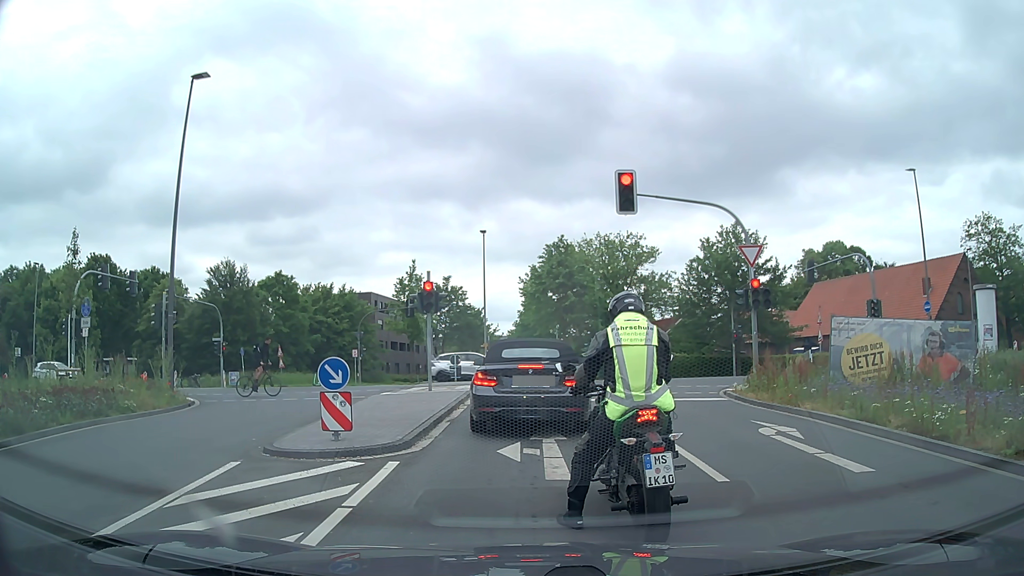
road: secondary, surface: asphalt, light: Day
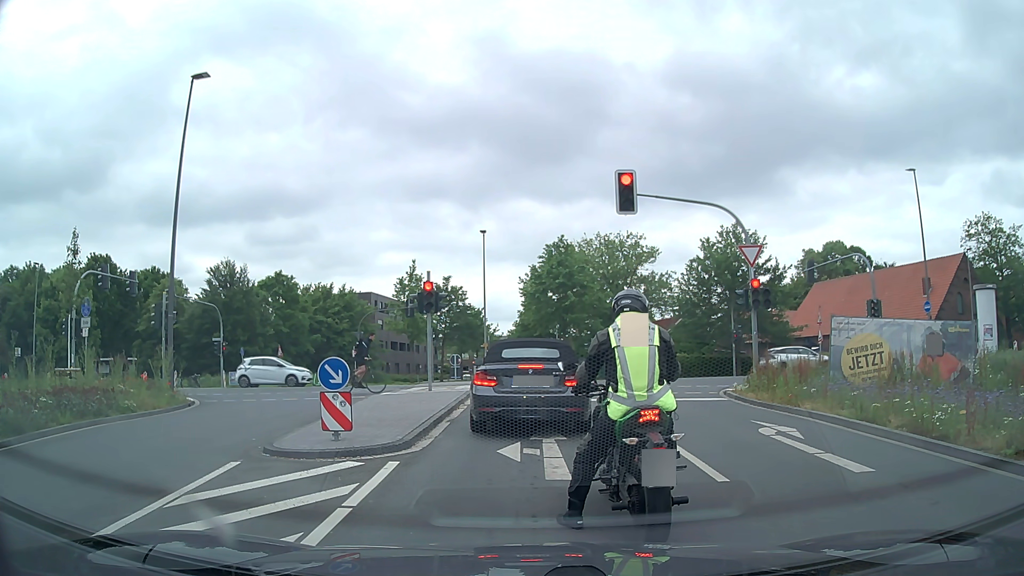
(0.0, 0.0) m; 0°
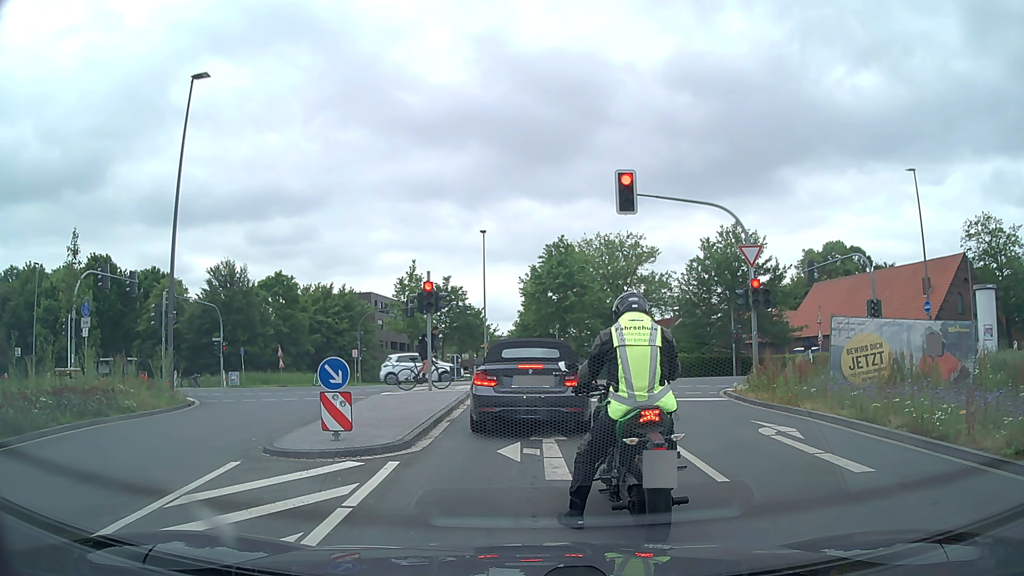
(0.0, 0.0) m; 0°
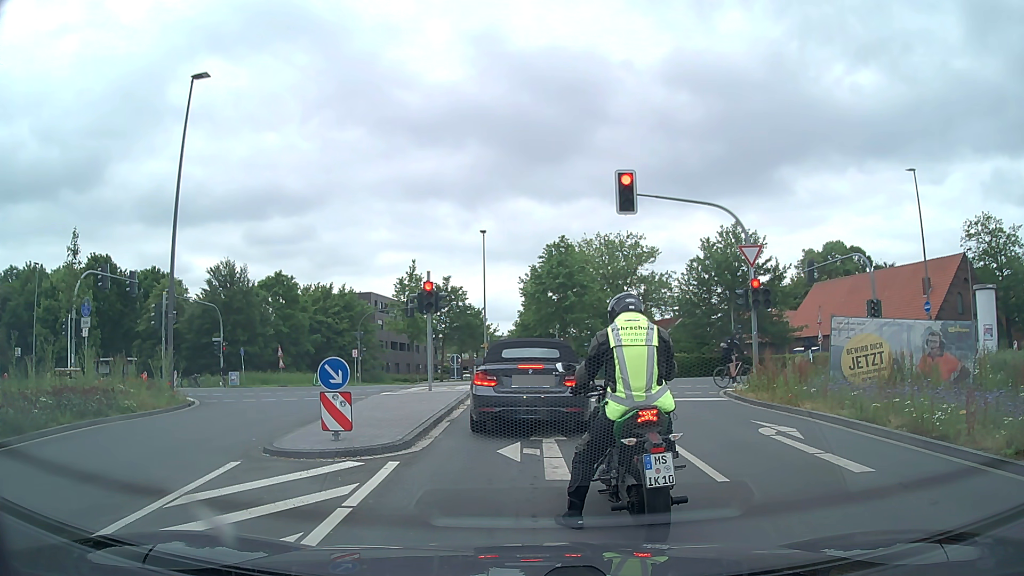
(0.0, 0.0) m; 0°
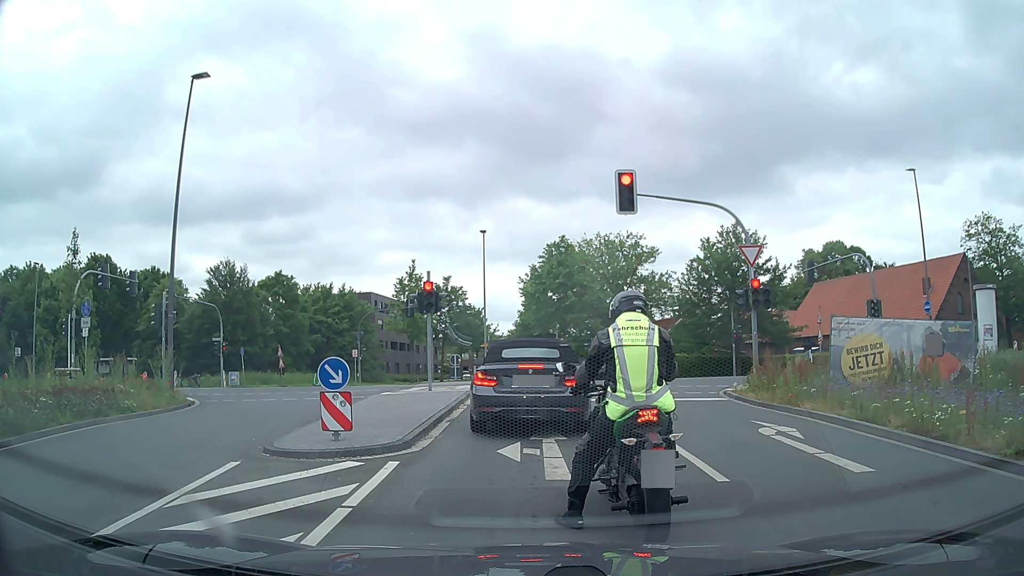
(0.0, 0.0) m; 0°
